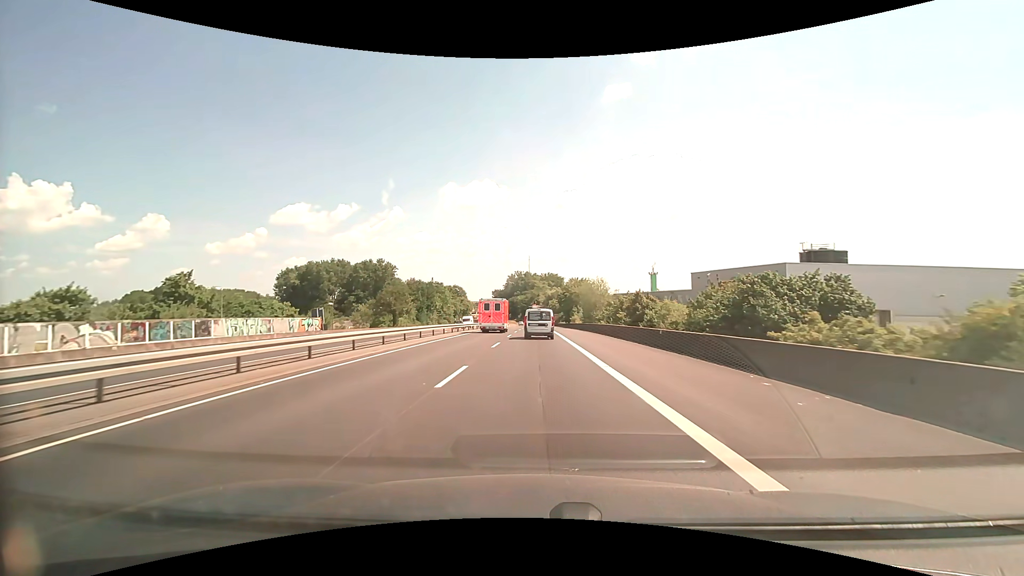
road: trunk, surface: asphalt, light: Day
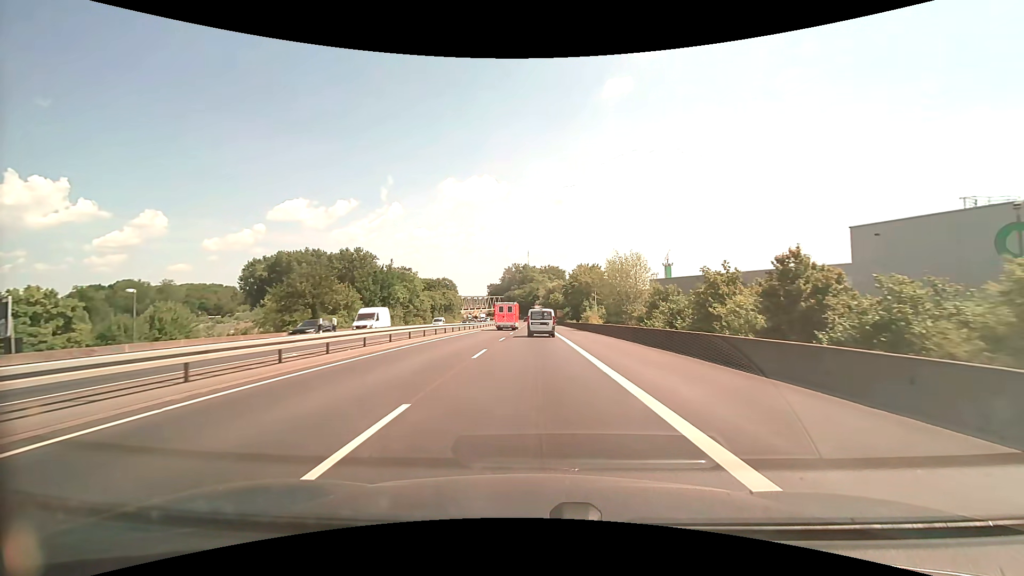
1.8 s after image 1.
(0.0, +30.1) m; 0°
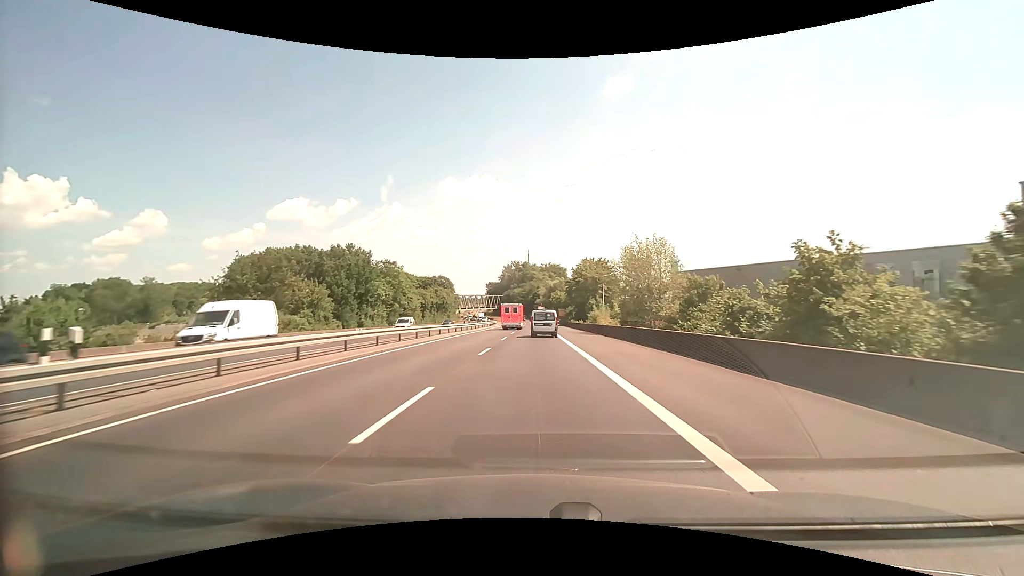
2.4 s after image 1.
(0.0, +10.3) m; 0°
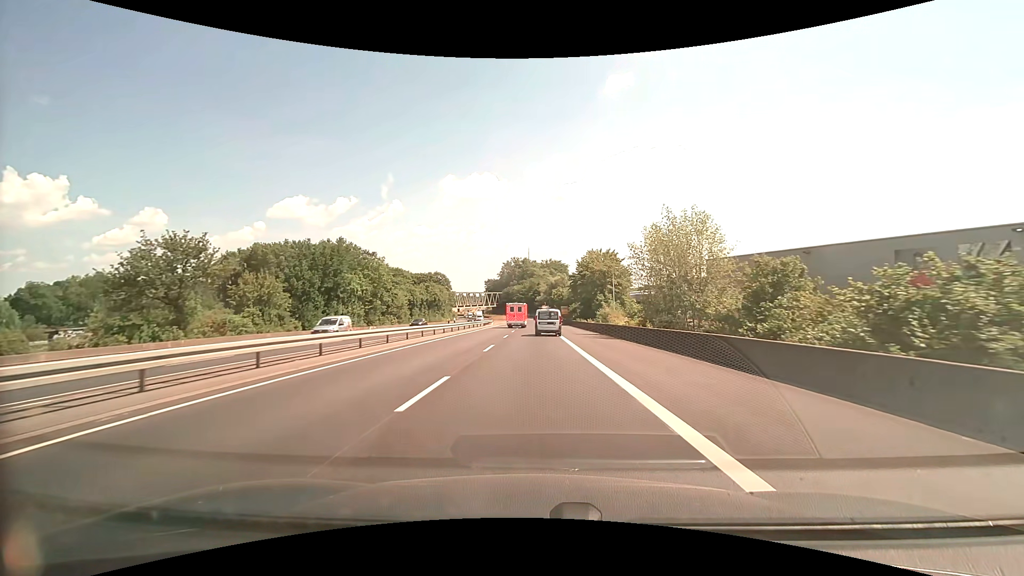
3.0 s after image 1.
(0.0, +10.4) m; 0°
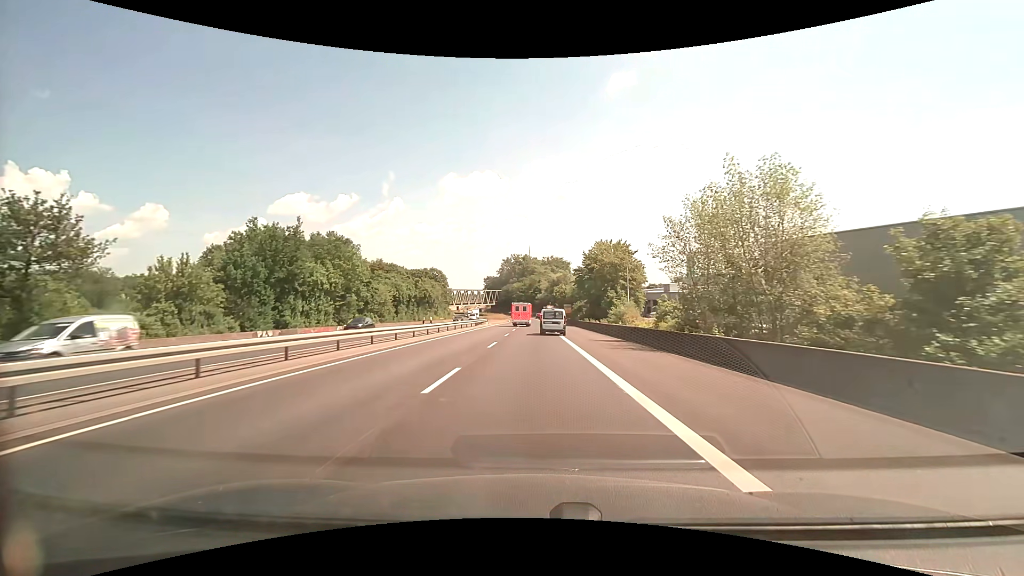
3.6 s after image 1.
(0.0, +10.5) m; 0°
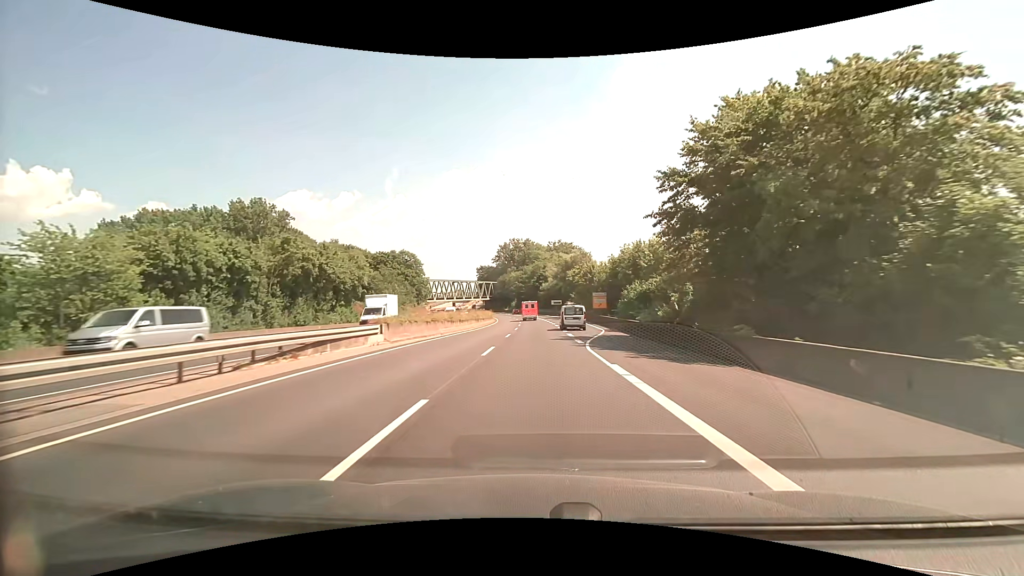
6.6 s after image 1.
(-0.3, +53.3) m; 0°
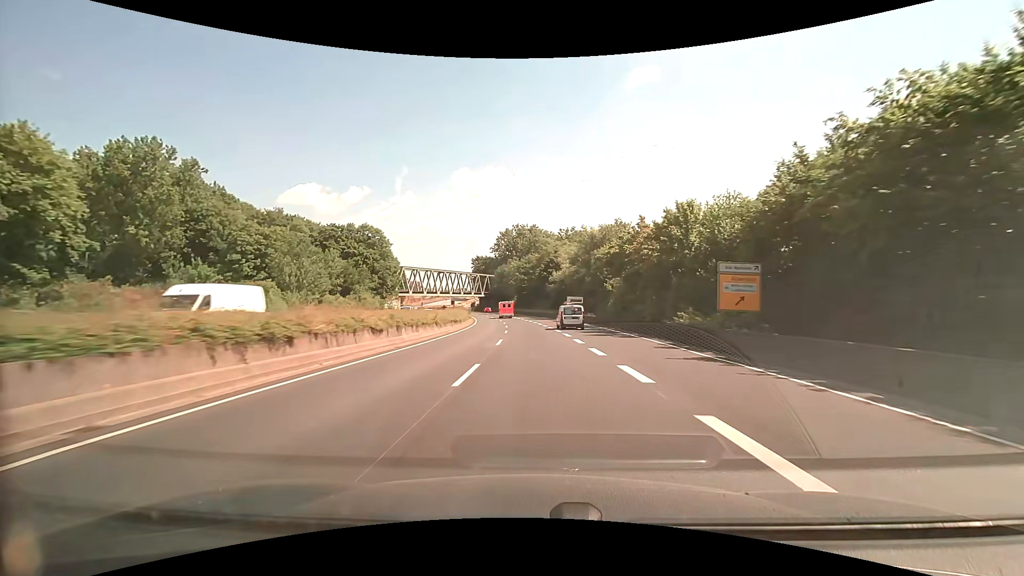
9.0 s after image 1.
(-0.1, +42.9) m; -1°
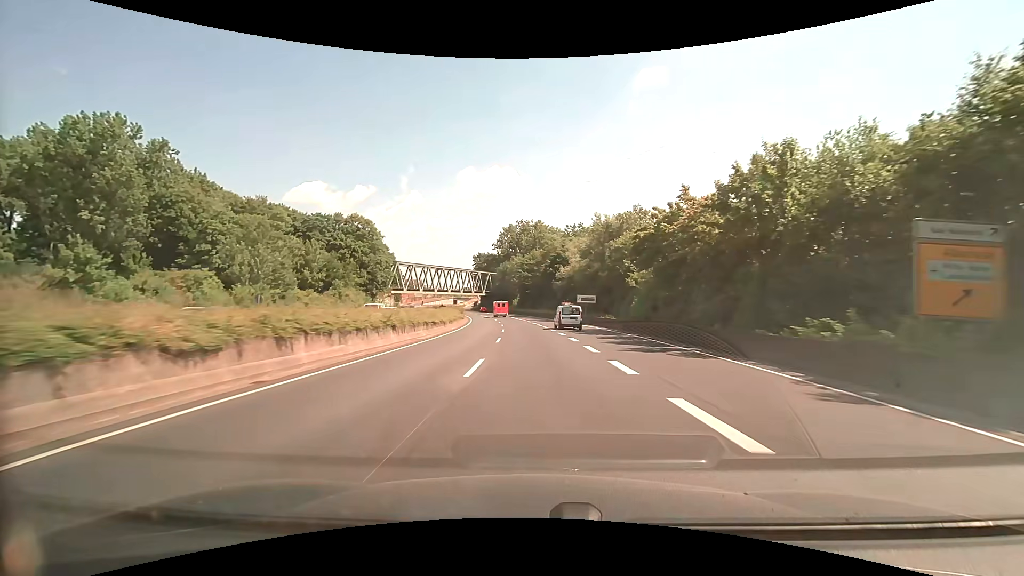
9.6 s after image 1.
(-0.1, +10.7) m; -1°
(0, +10) (0, +20) (0, +30) (-1, +40) (-1, +50) (-2, +60) (-3, +70) (-5, +80) (-6, +90) (-8, +100) m
